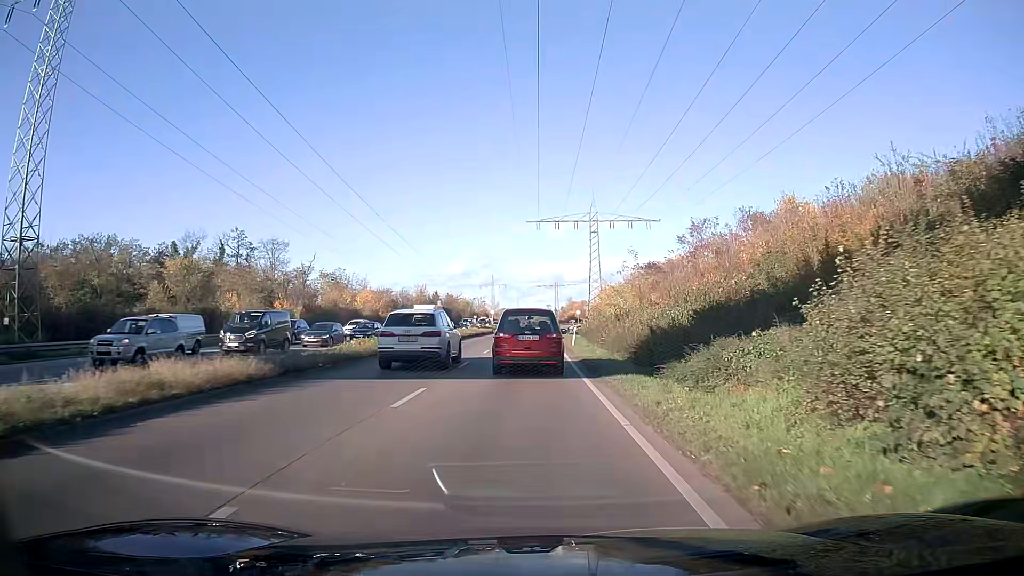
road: trunk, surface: asphalt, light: Day
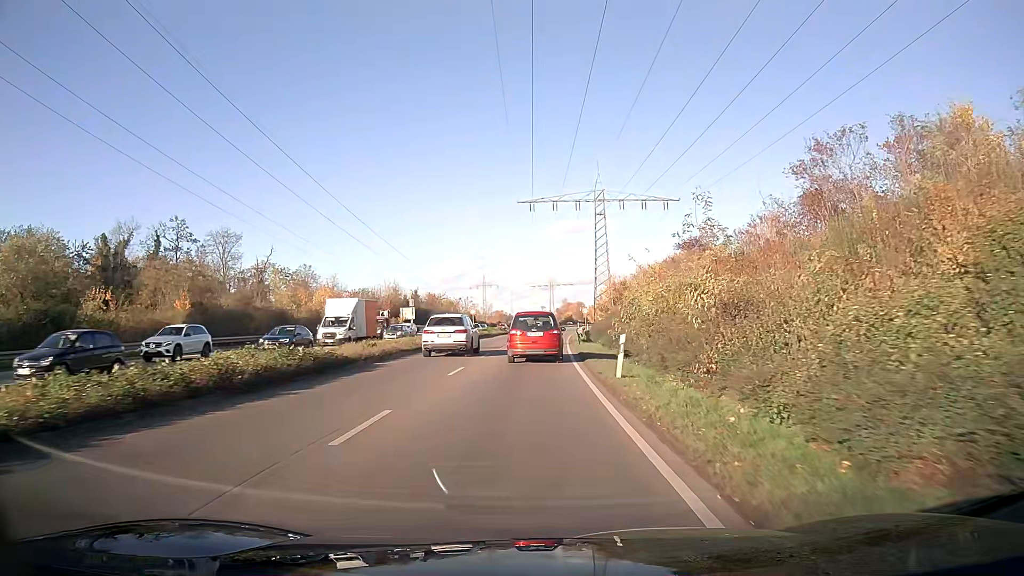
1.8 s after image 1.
(+0.1, +21.2) m; 0°
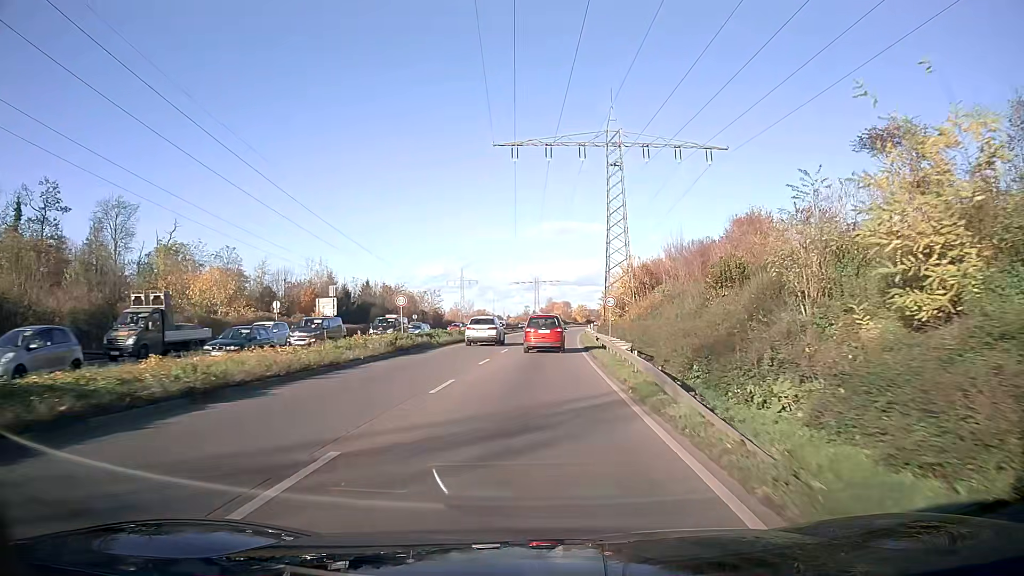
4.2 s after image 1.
(+0.4, +31.2) m; +2°
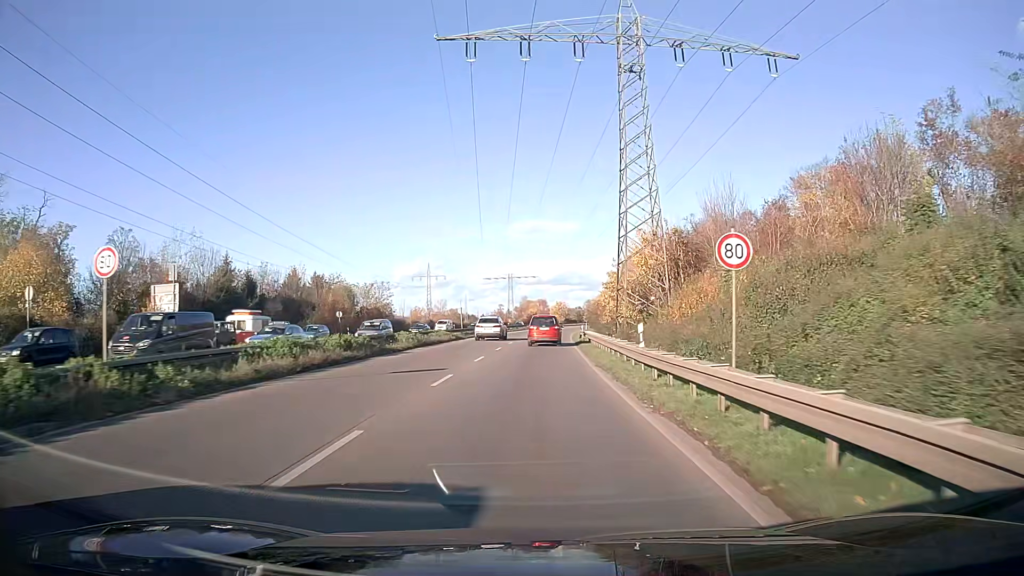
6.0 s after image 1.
(+0.5, +25.4) m; +2°
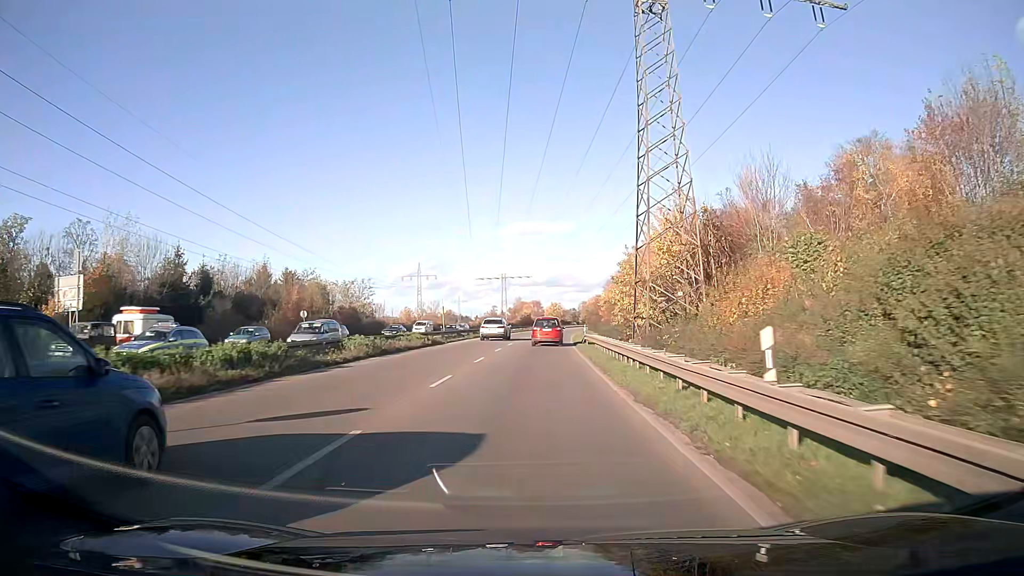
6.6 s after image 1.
(0.0, +8.9) m; 0°
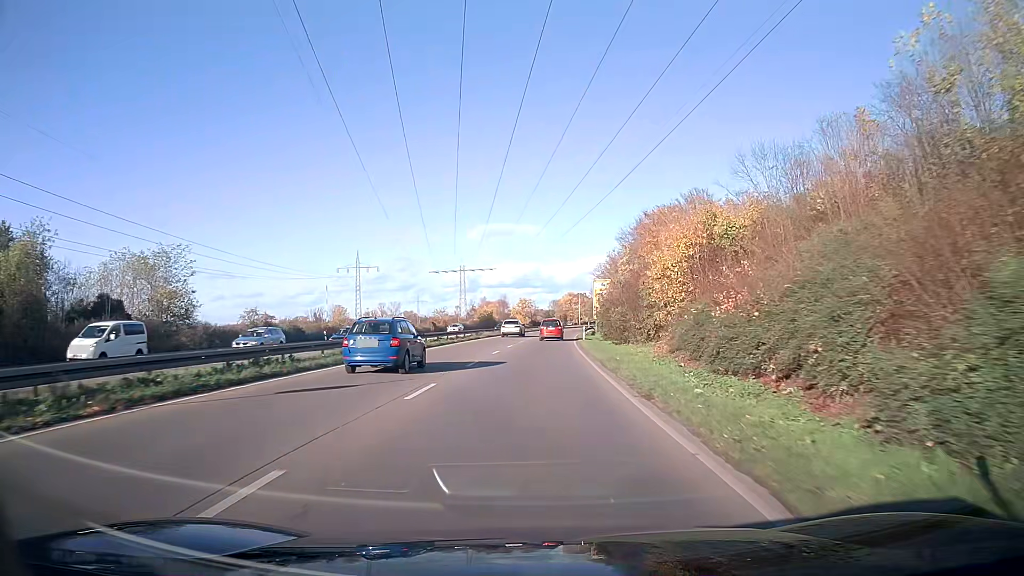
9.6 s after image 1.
(+1.1, +47.0) m; +3°
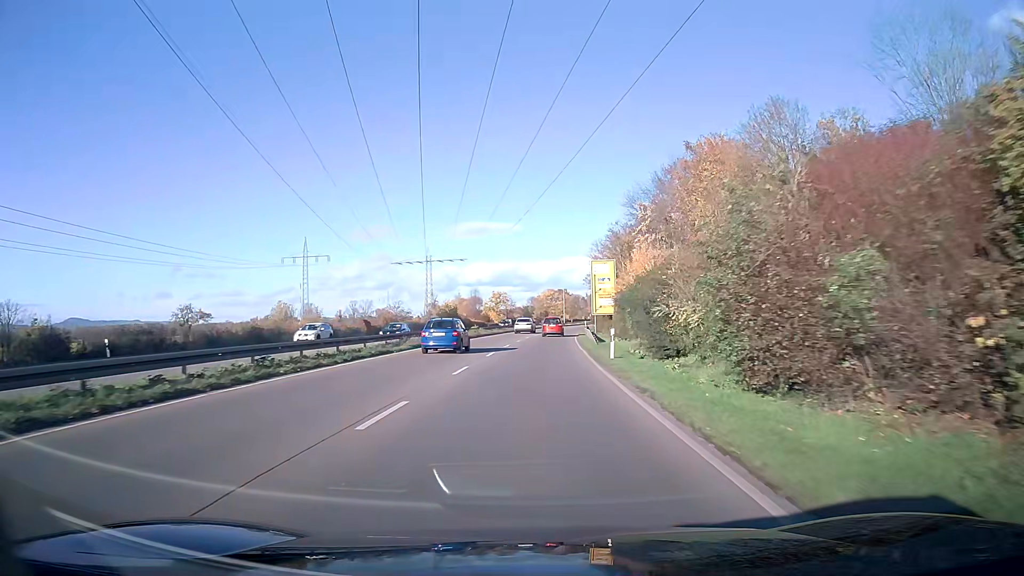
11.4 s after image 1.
(+0.5, +30.2) m; +2°
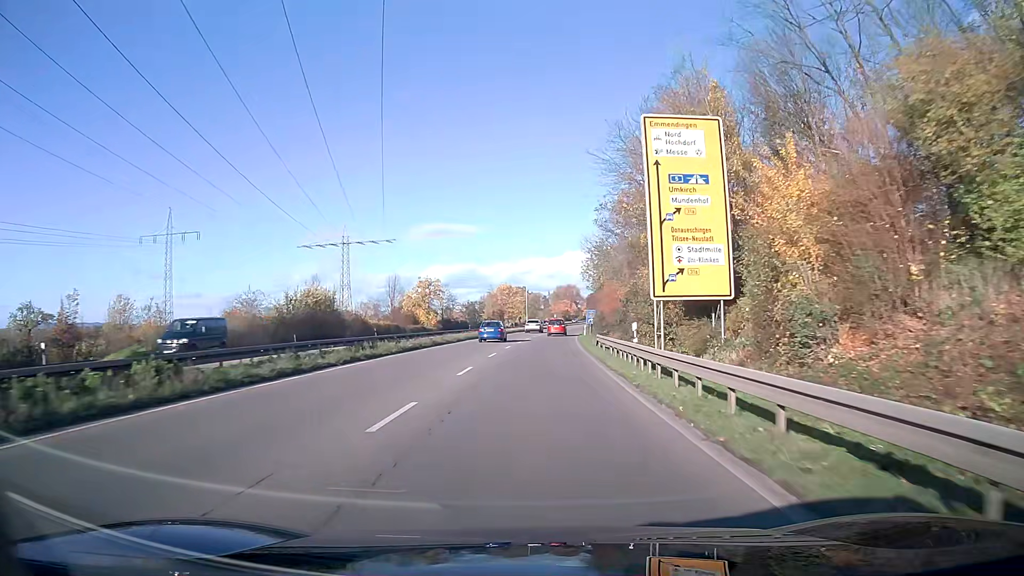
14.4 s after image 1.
(+1.7, +53.4) m; +4°
